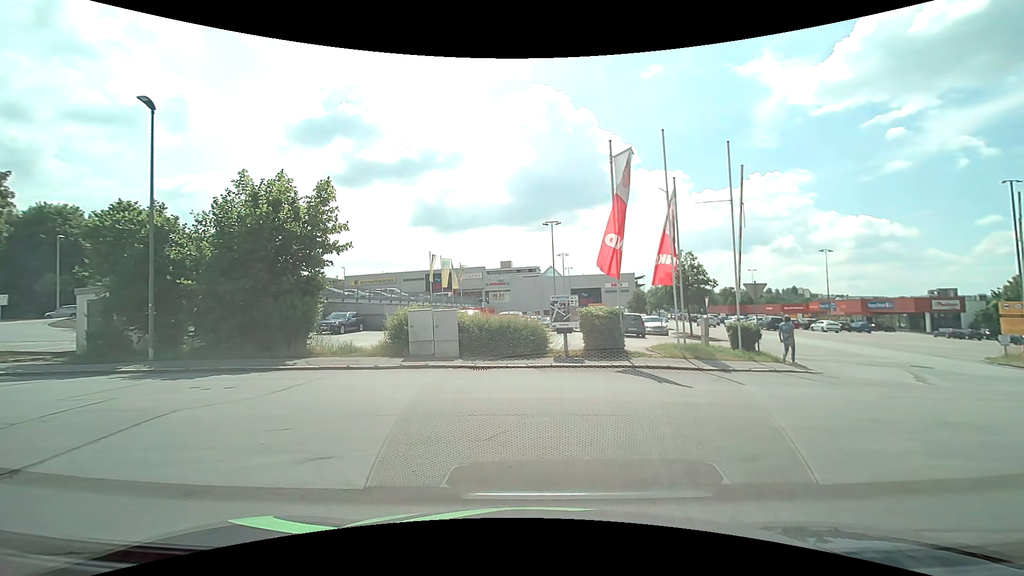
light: Day
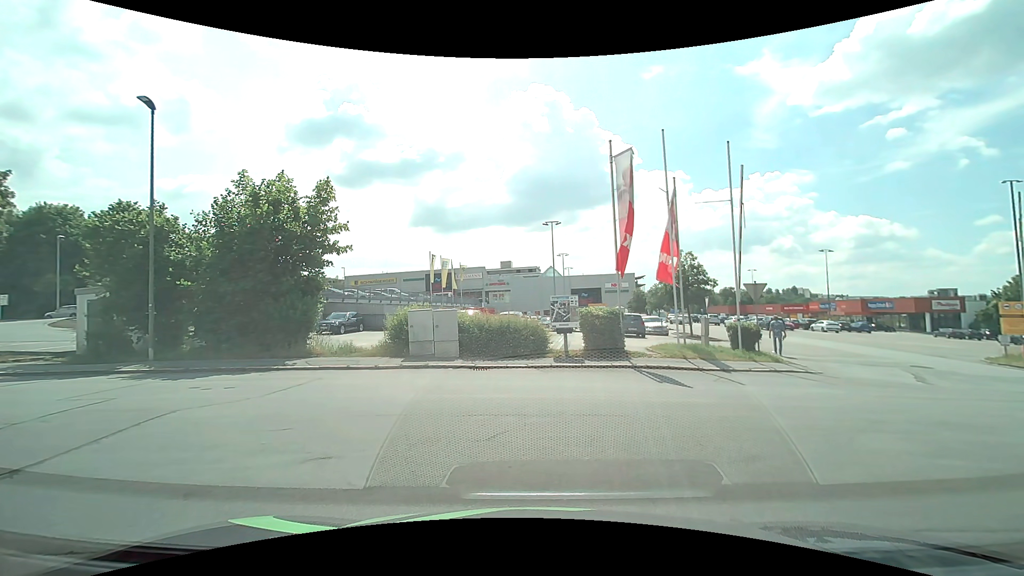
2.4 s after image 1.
(0.0, +0.1) m; 0°
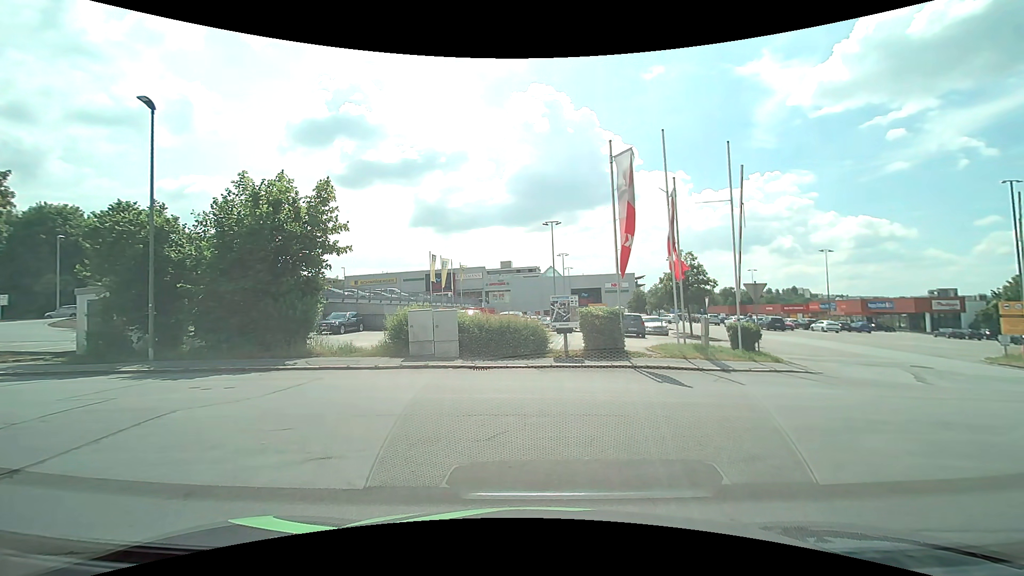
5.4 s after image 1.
(0.0, 0.0) m; 0°
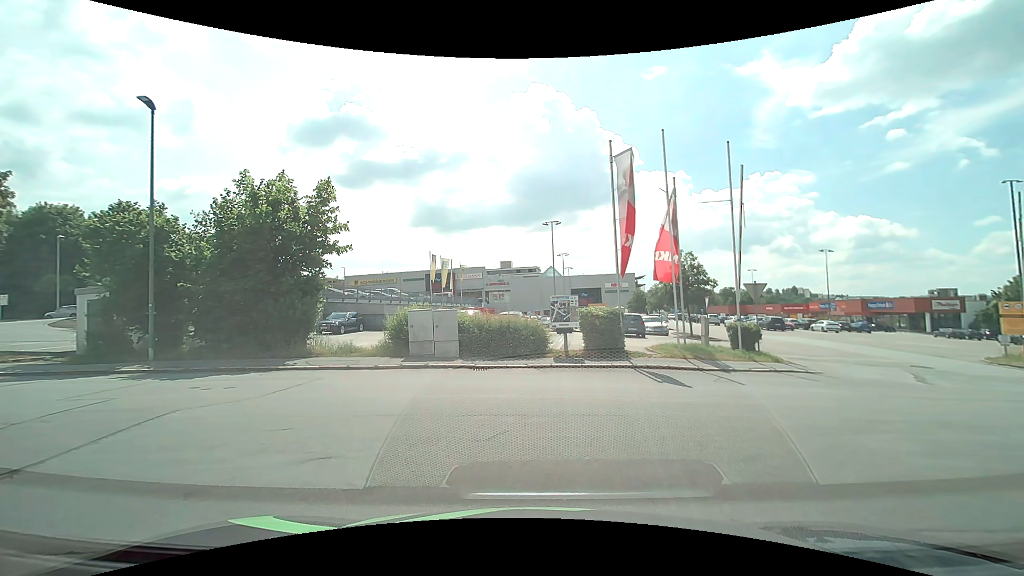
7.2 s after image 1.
(0.0, 0.0) m; 0°
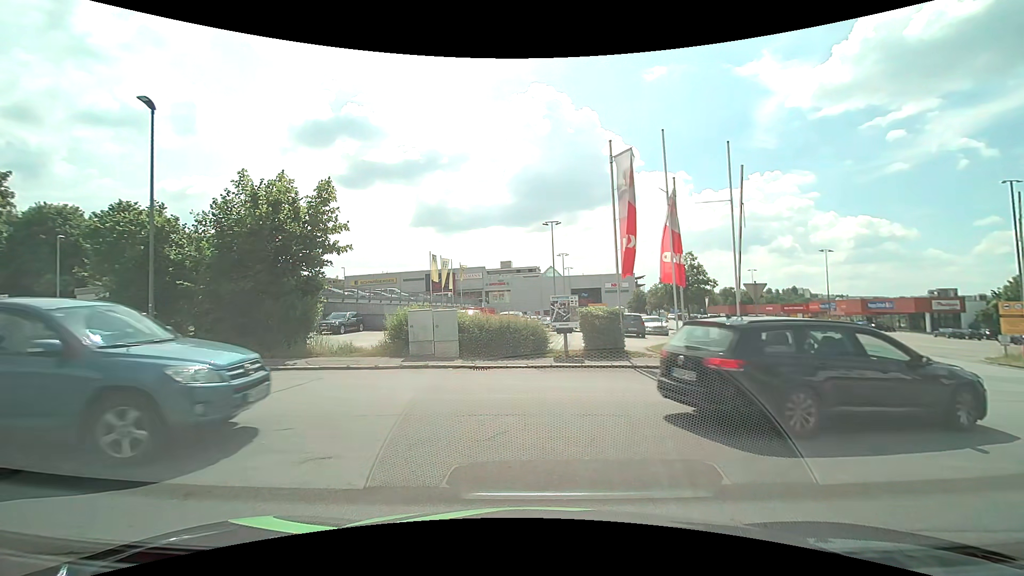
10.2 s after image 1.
(0.0, 0.0) m; 0°
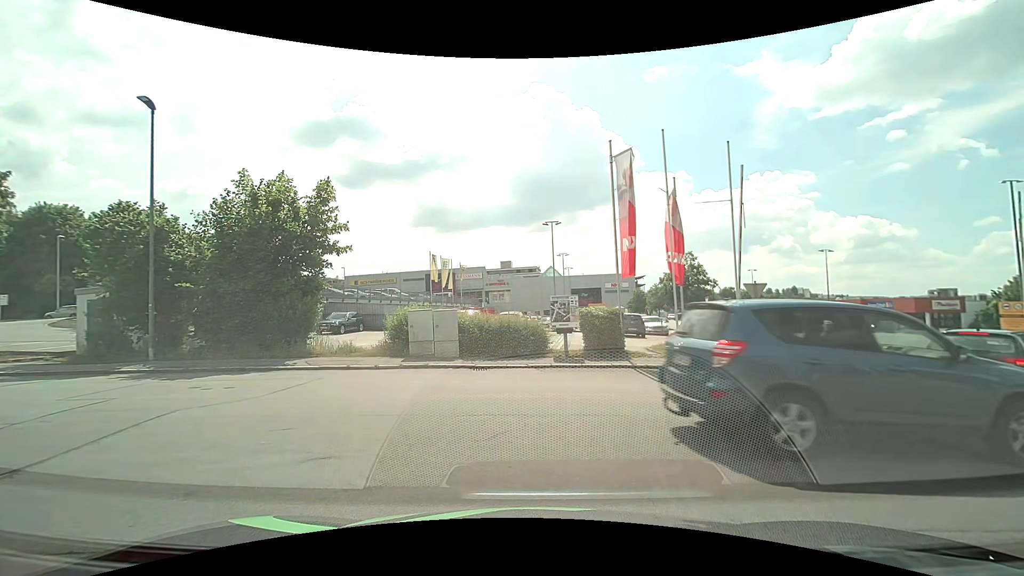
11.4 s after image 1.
(0.0, 0.0) m; 0°
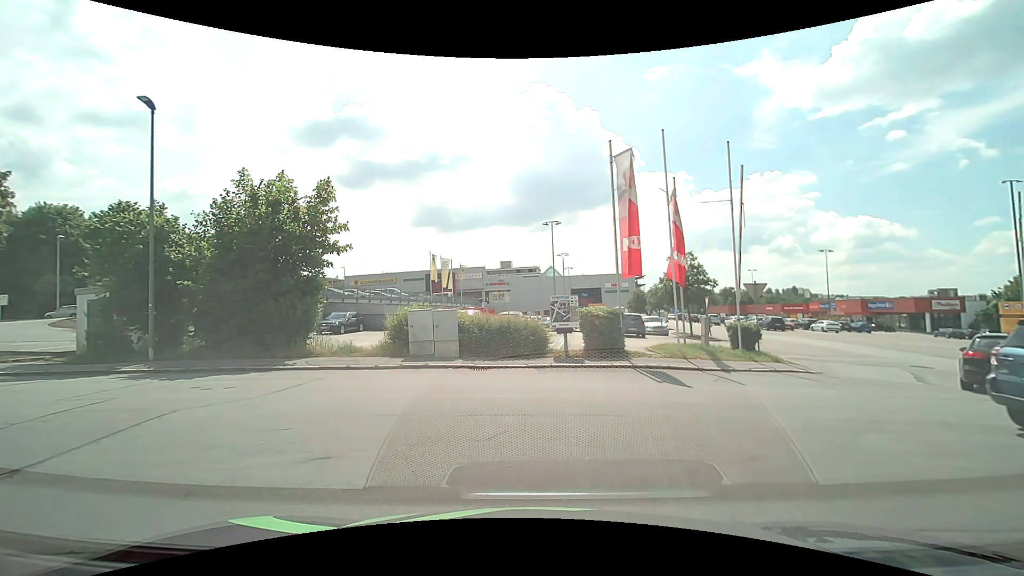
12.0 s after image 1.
(0.0, 0.0) m; 0°
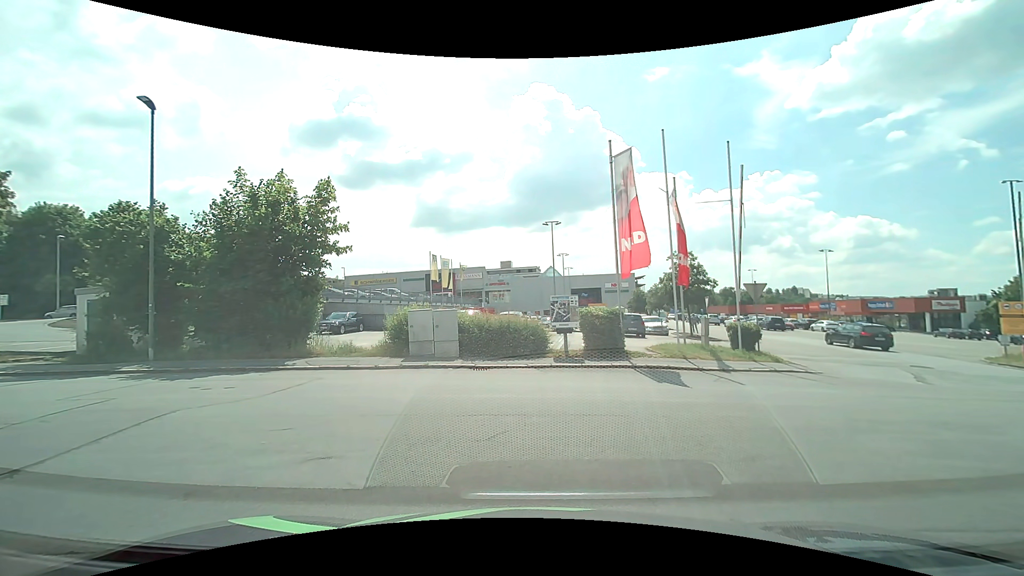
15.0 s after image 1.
(0.0, 0.0) m; 0°
